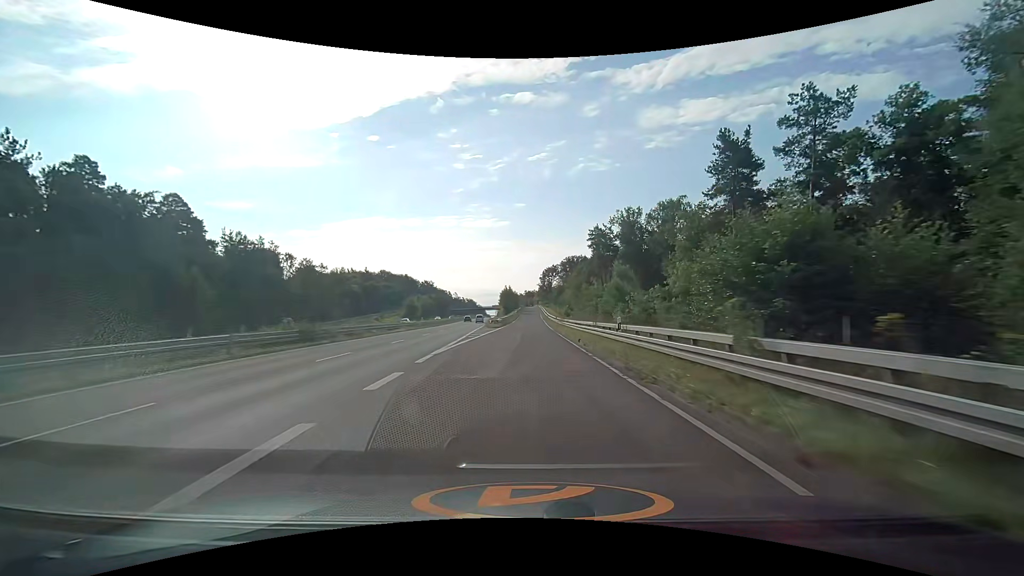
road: trunk_link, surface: asphalt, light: Day
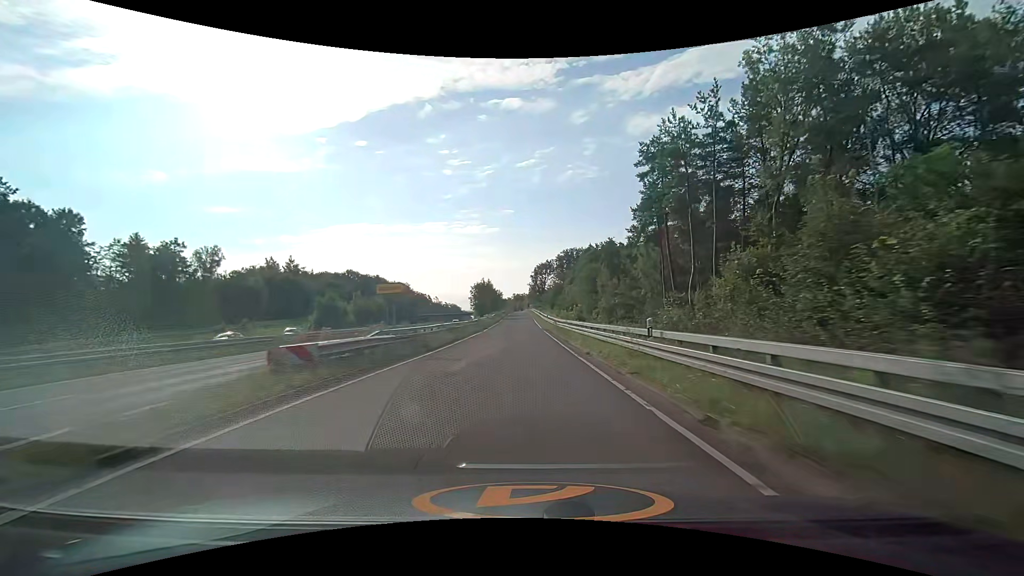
(+0.5, +55.9) m; +1°
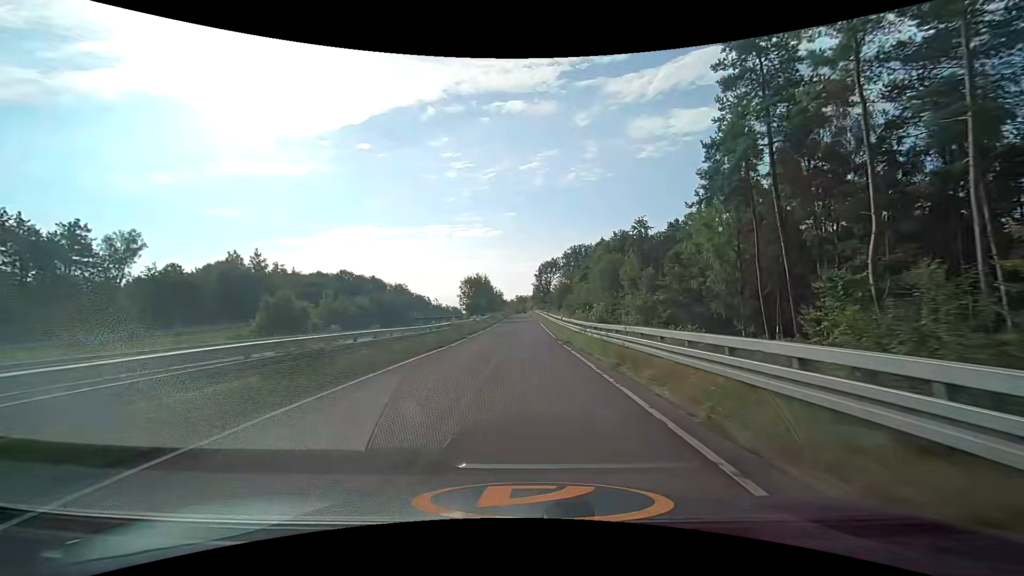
(0.0, +20.7) m; 0°
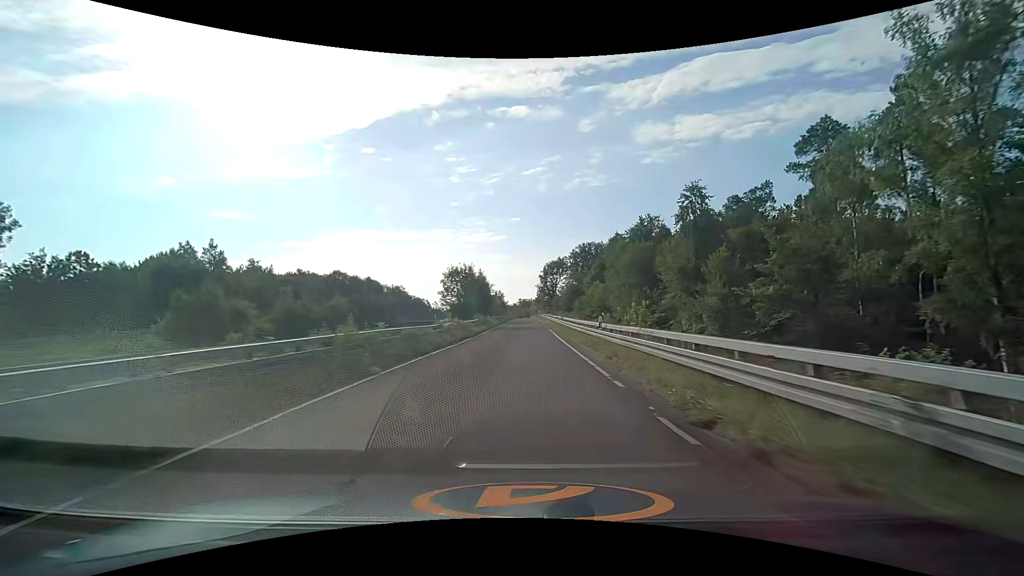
(-0.1, +20.1) m; 0°
